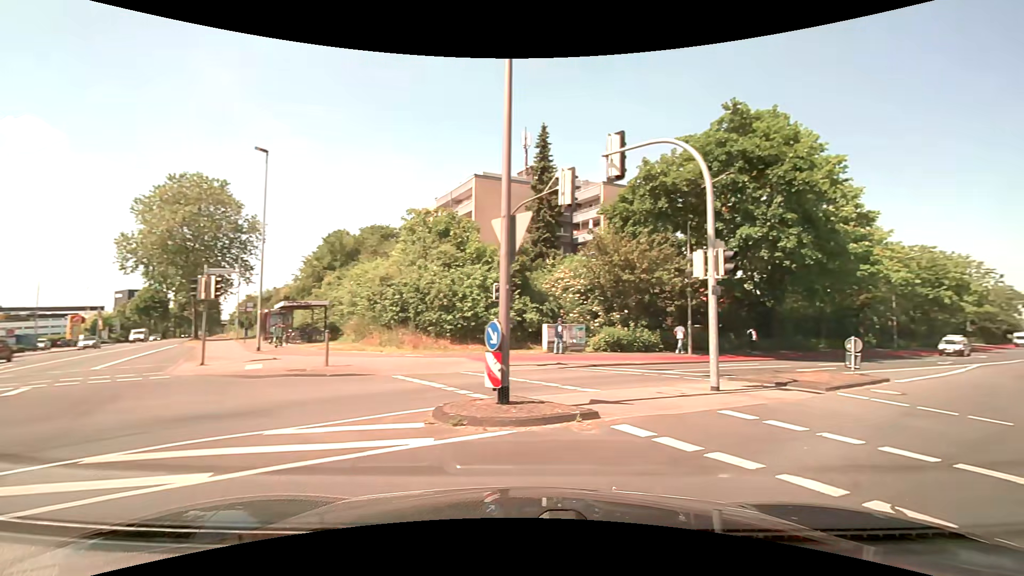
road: secondary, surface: asphalt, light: Day
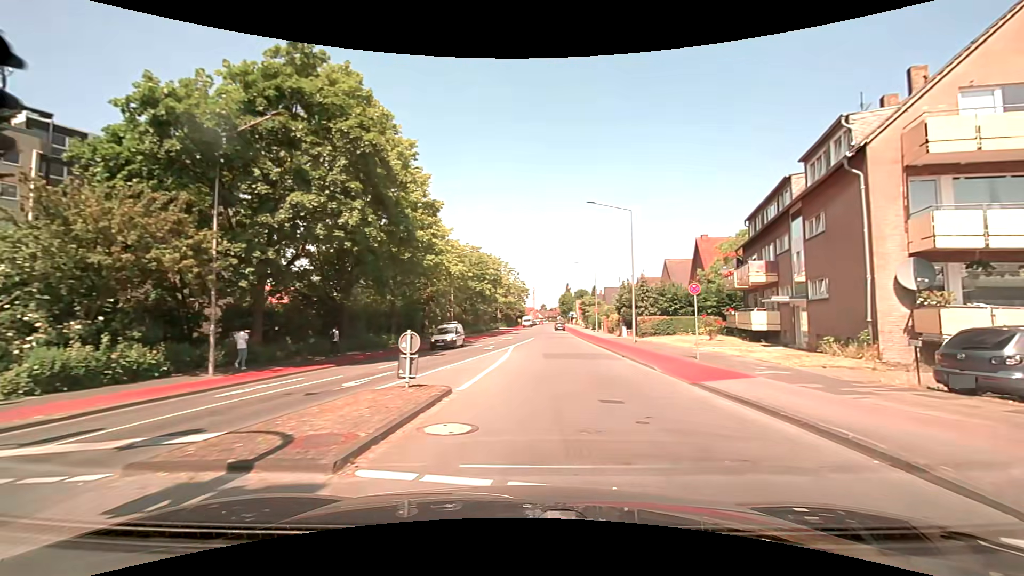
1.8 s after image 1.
(+3.4, +7.5) m; +44°
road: tertiary
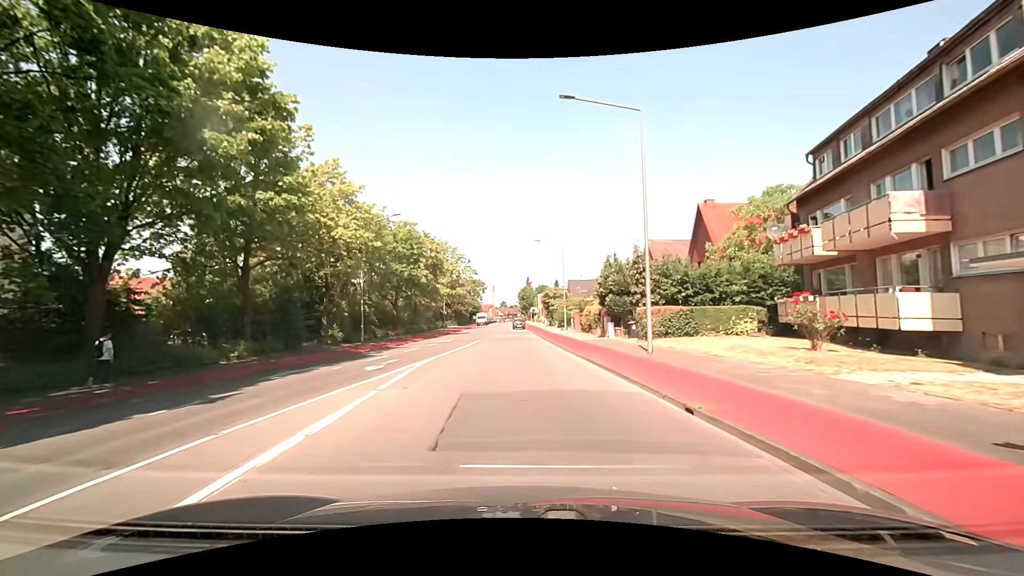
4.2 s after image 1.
(+1.4, +16.2) m; +5°
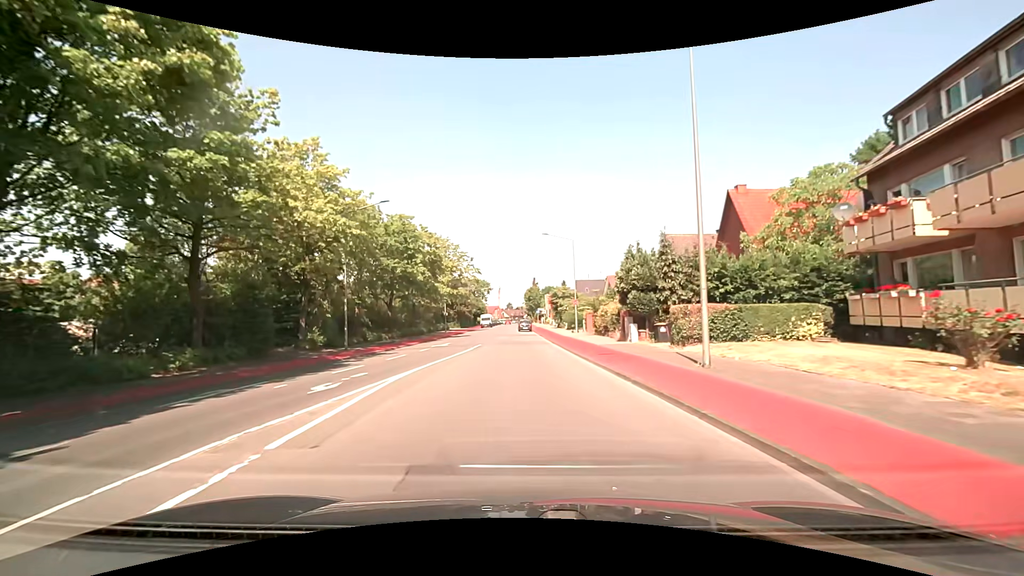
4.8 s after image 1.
(0.0, +4.9) m; -1°
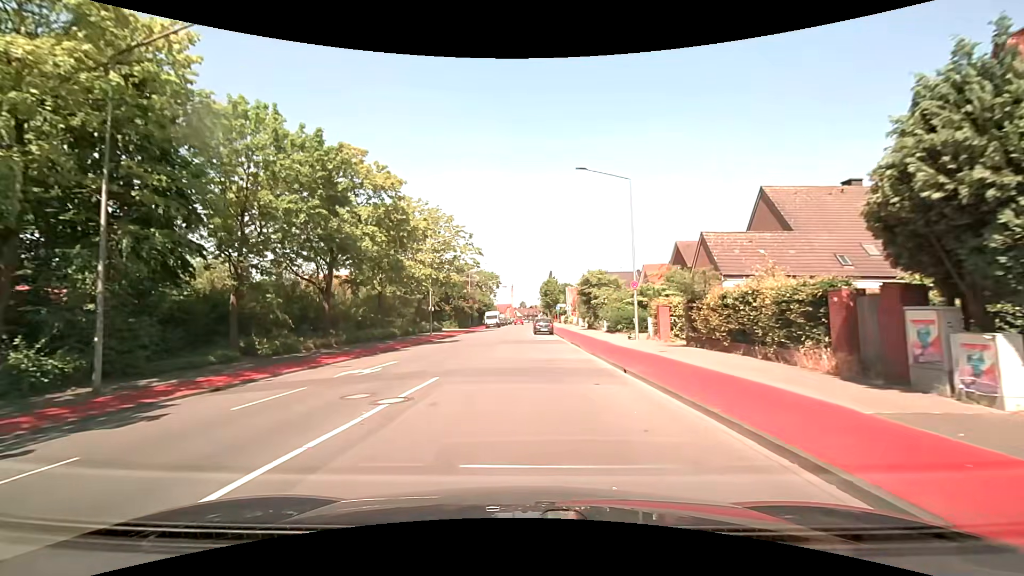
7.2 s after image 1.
(-0.3, +20.2) m; -1°
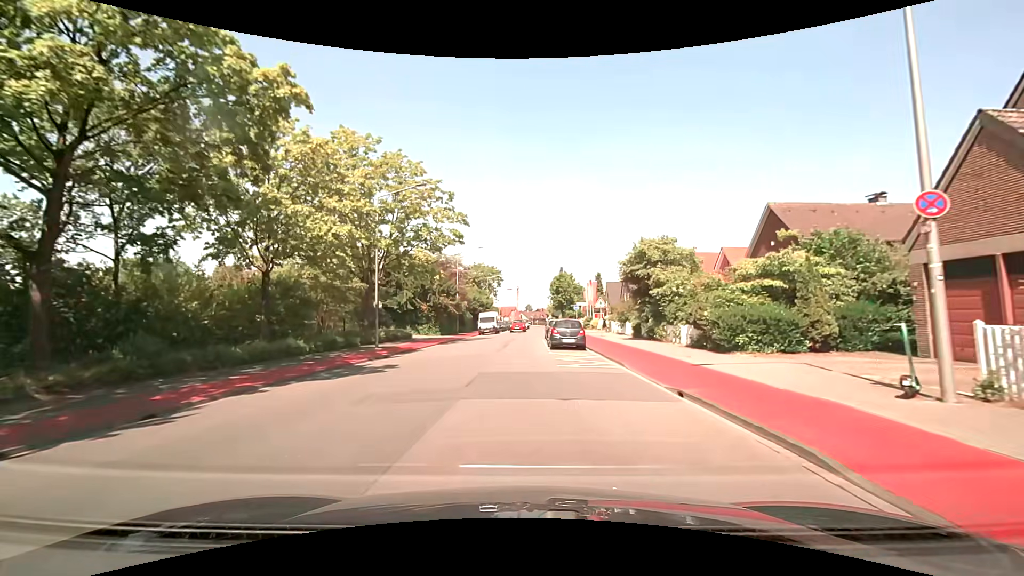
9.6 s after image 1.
(-0.2, +19.5) m; -1°
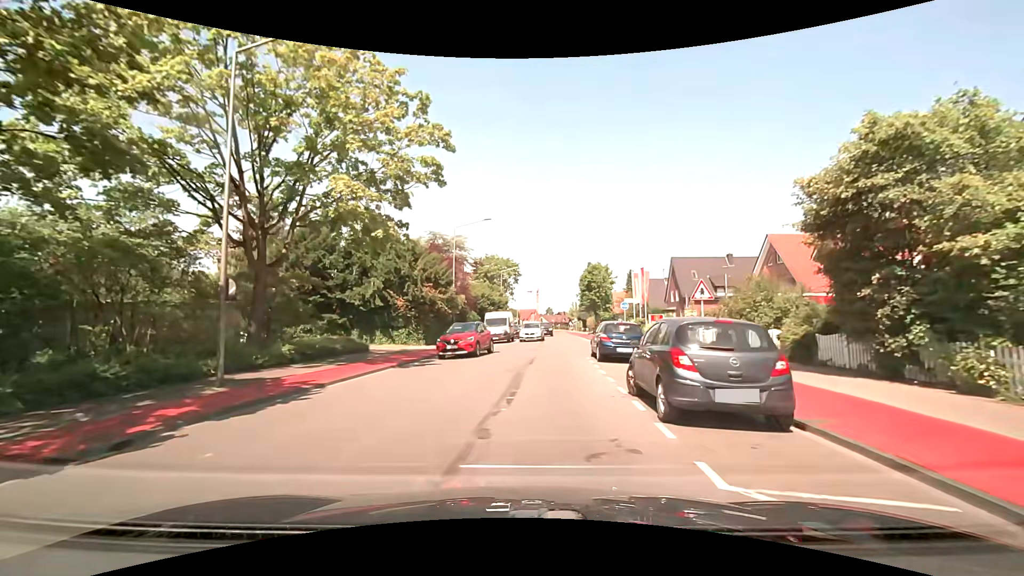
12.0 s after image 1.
(-0.3, +16.8) m; -2°
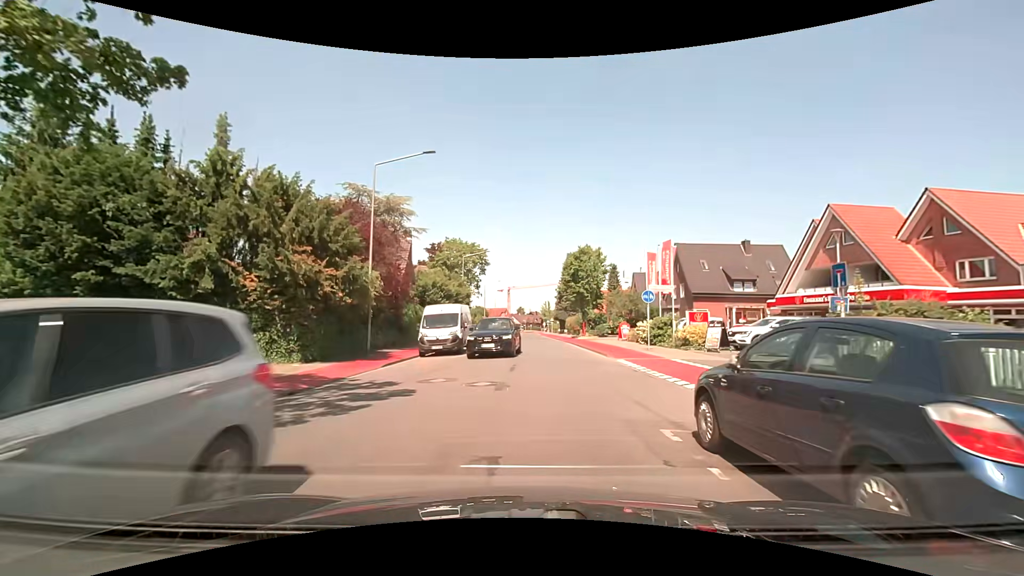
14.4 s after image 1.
(+0.3, +15.2) m; +4°
(0, +10) (+1, +20) (+2, +30) (+2, +40) (+2, +50) (+2, +60) (+1, +70) (+1, +80) (+1, +90) (+1, +100) m
